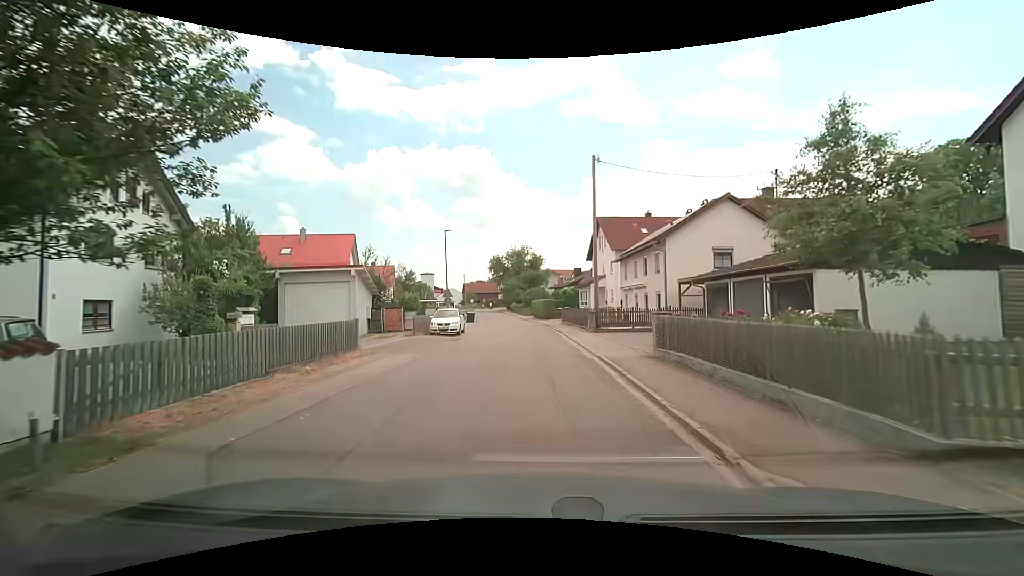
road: residential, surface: asphalt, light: Day
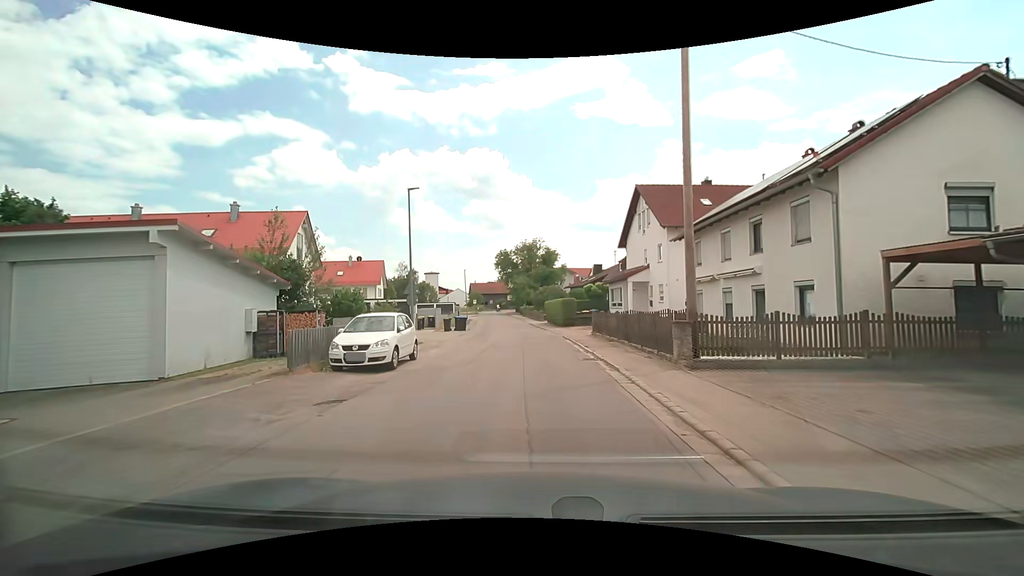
(-0.2, +14.4) m; -1°
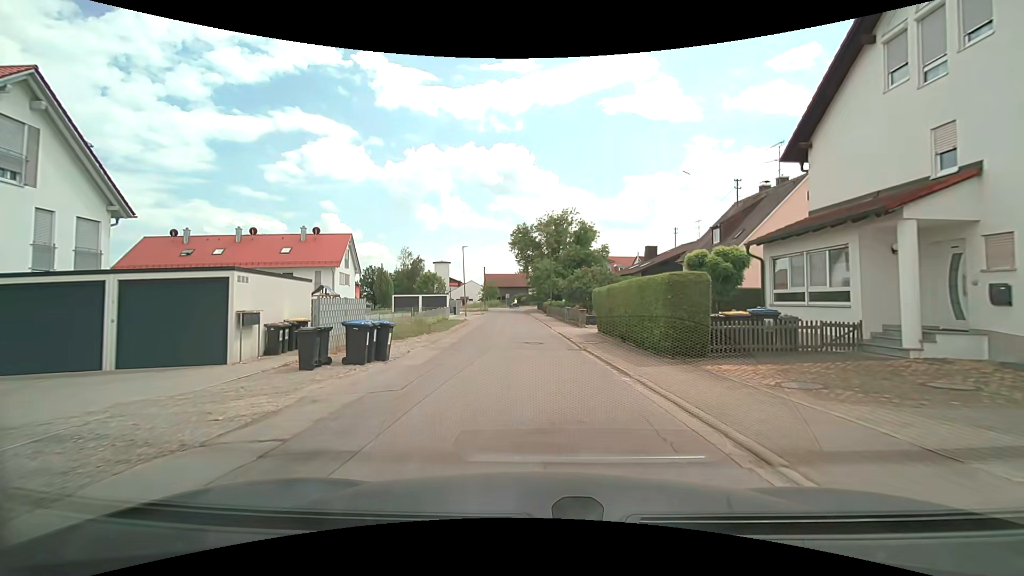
(-0.6, +24.8) m; -2°
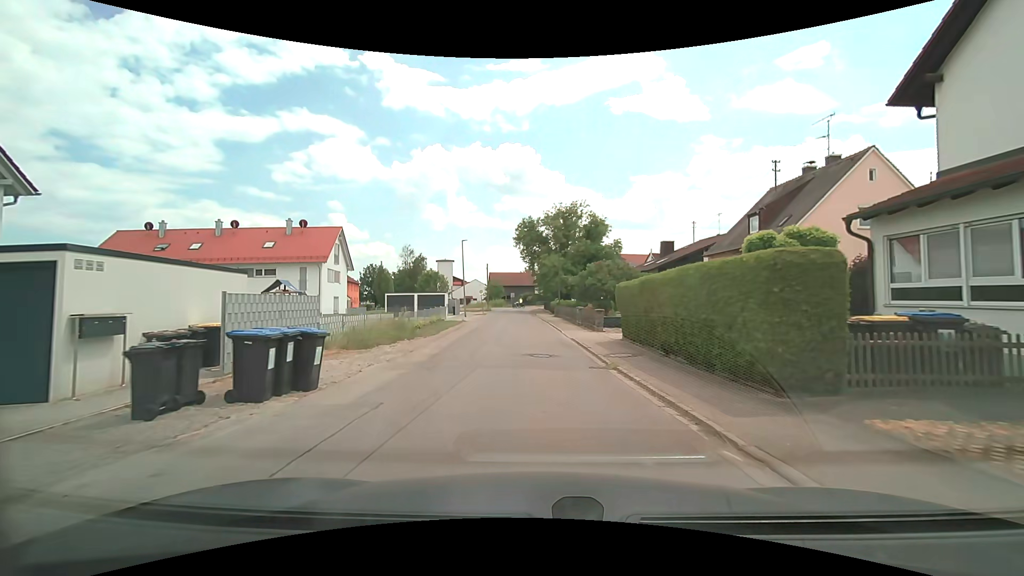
(-0.1, +5.0) m; -1°
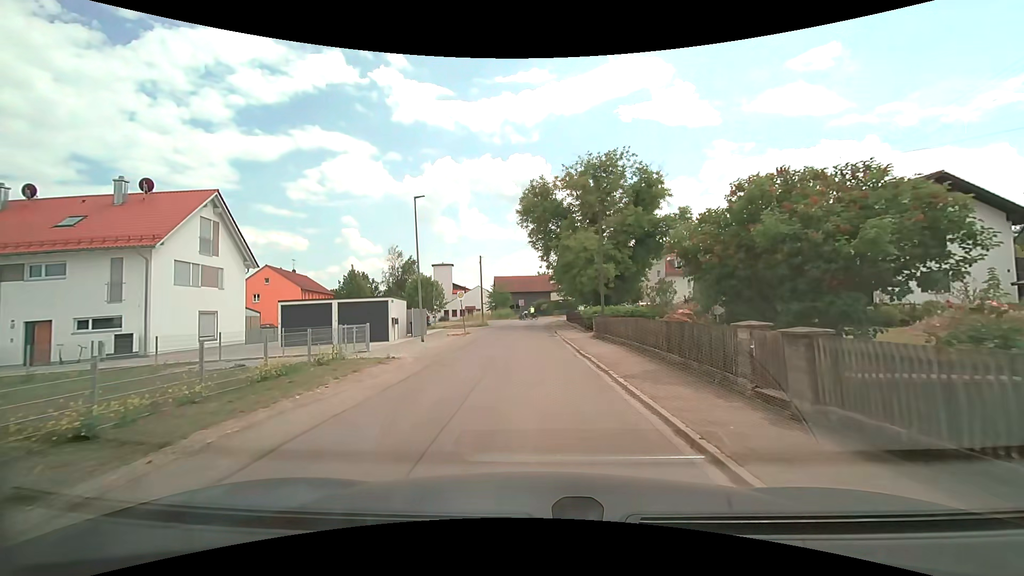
(-0.2, +23.2) m; 0°
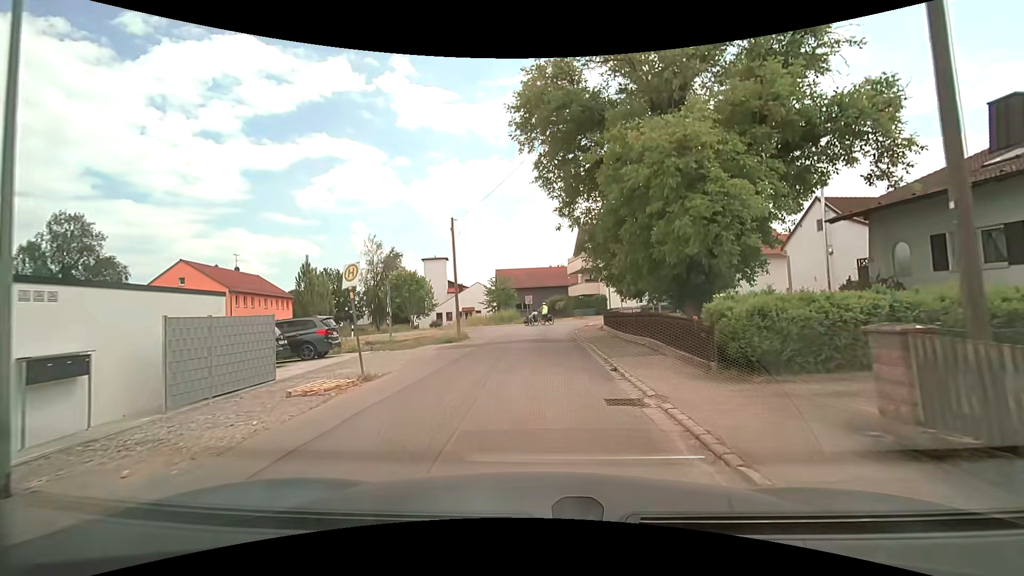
(-0.6, +20.4) m; -2°
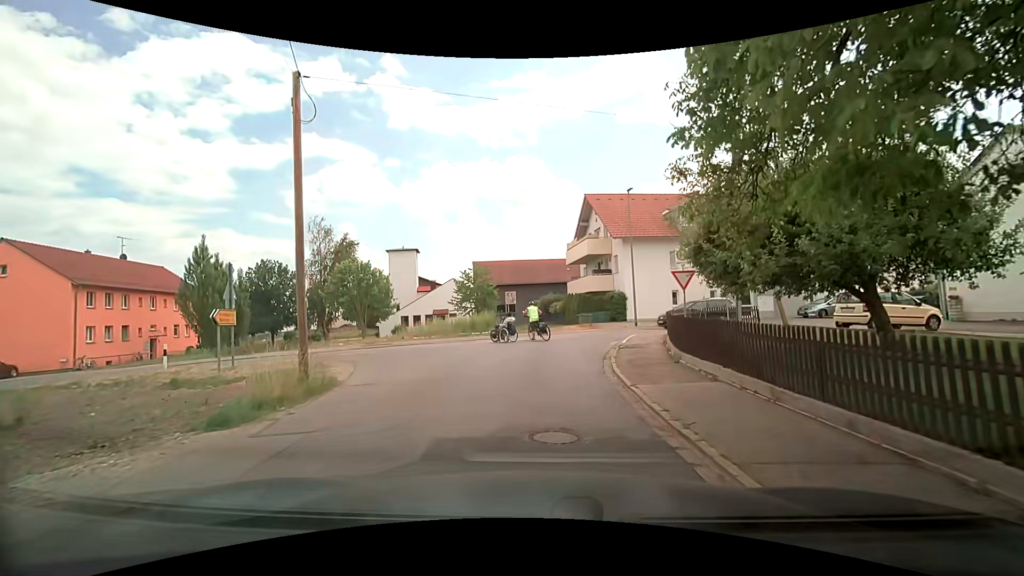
(+0.1, +16.9) m; 0°
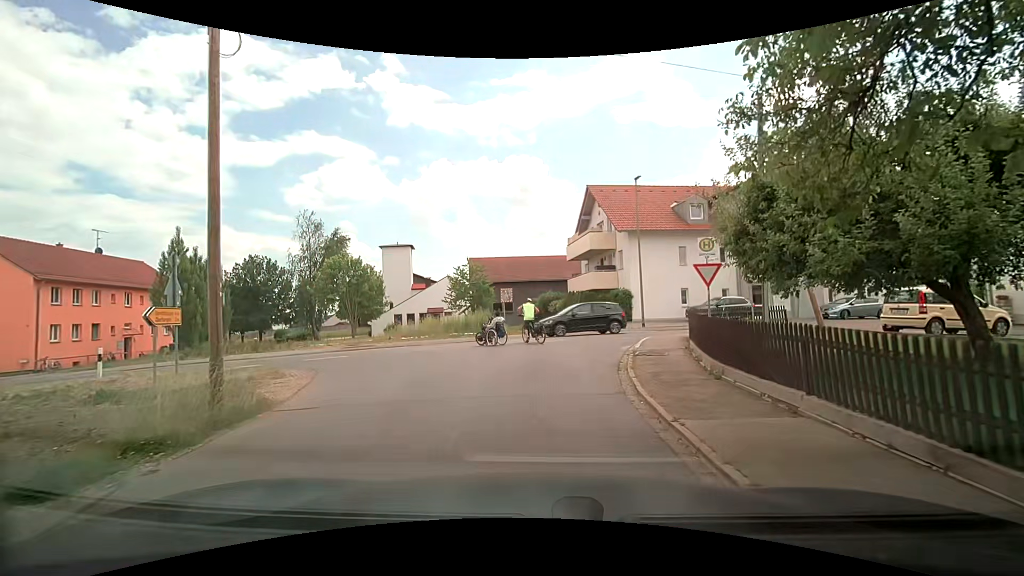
(0.0, +2.7) m; +2°
